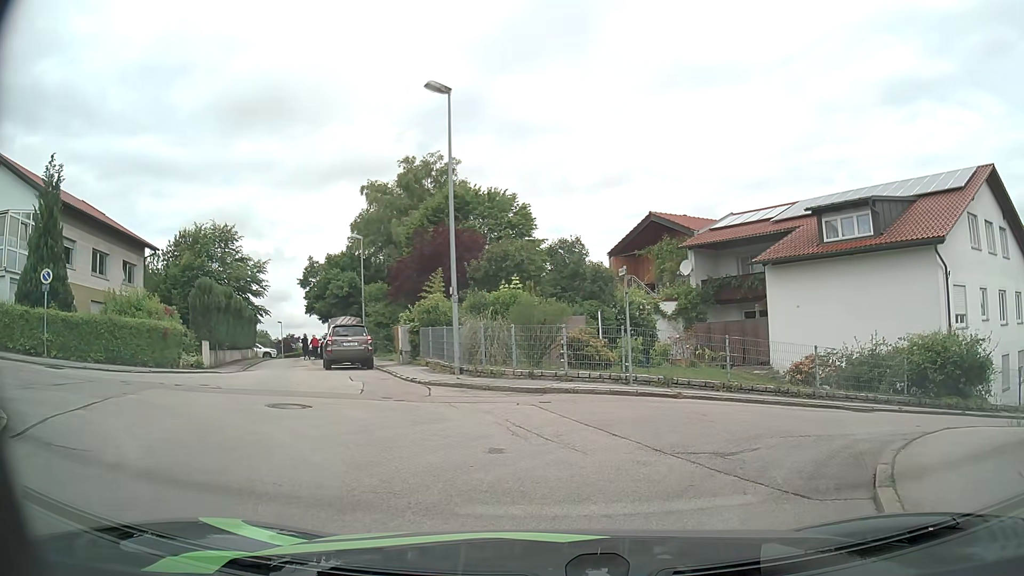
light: Day
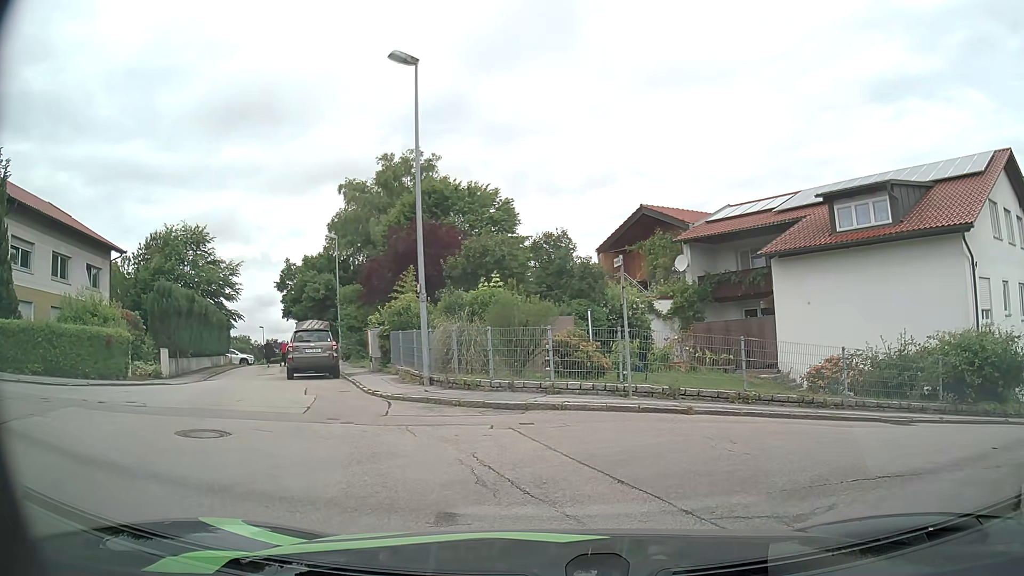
(+0.1, +2.5) m; +1°
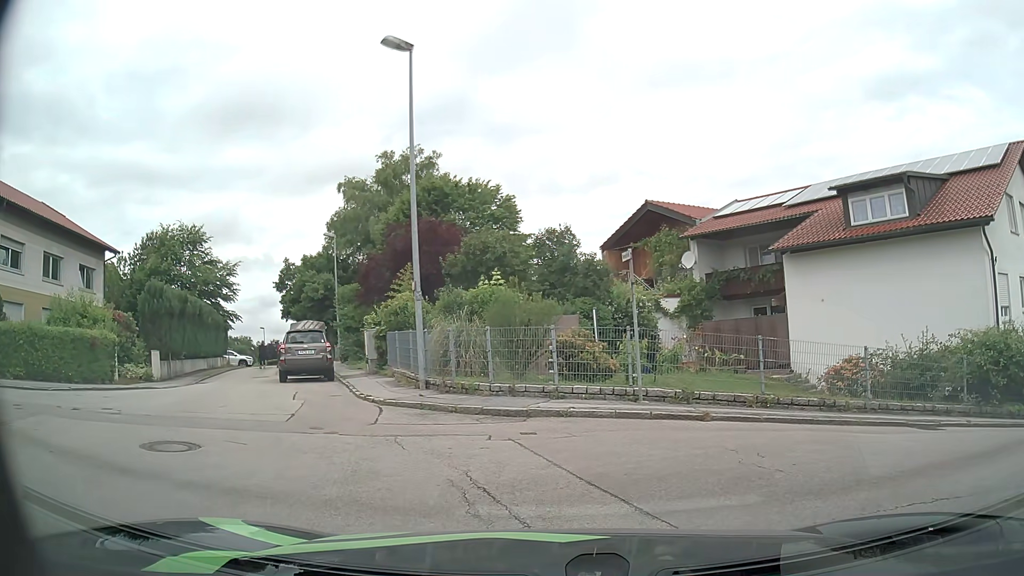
(0.0, +0.9) m; 0°
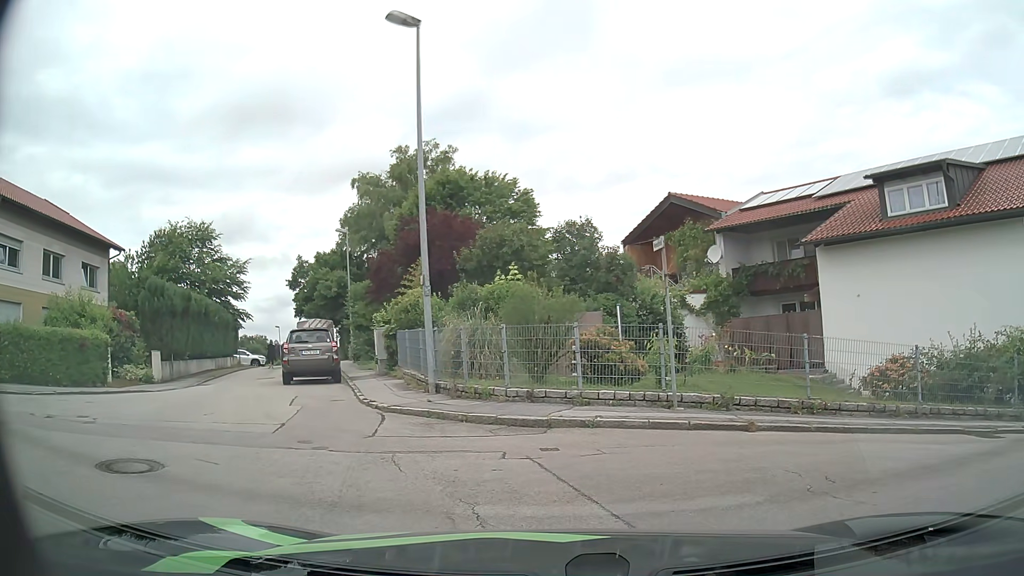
(0.0, +1.3) m; 0°
